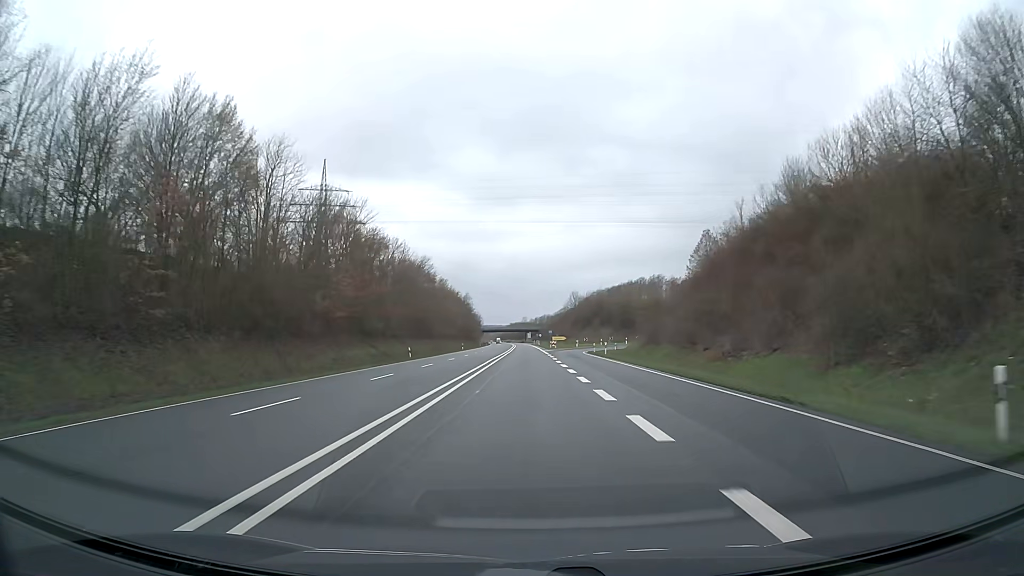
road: trunk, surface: asphalt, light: Day
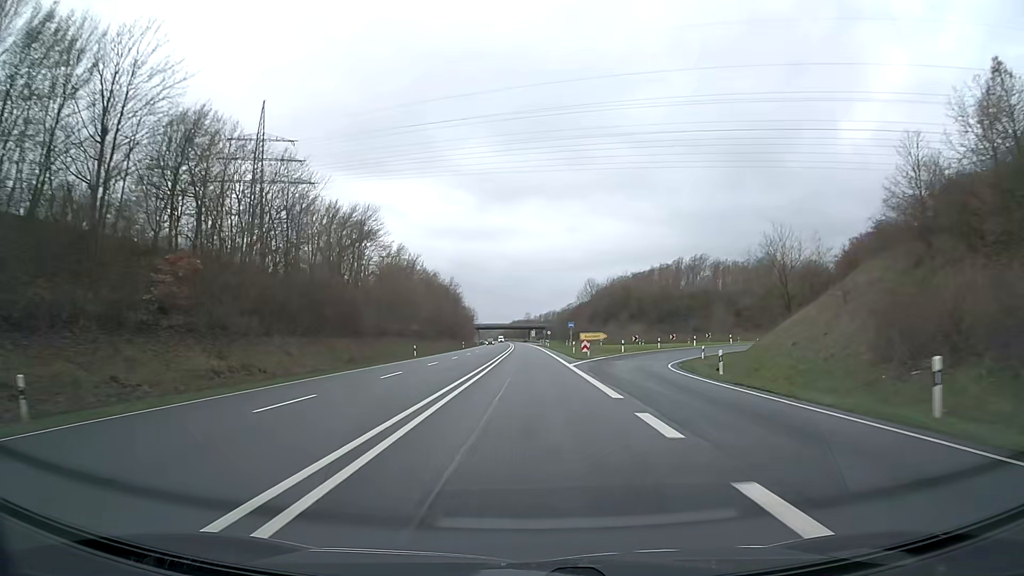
(-0.2, +47.5) m; 0°
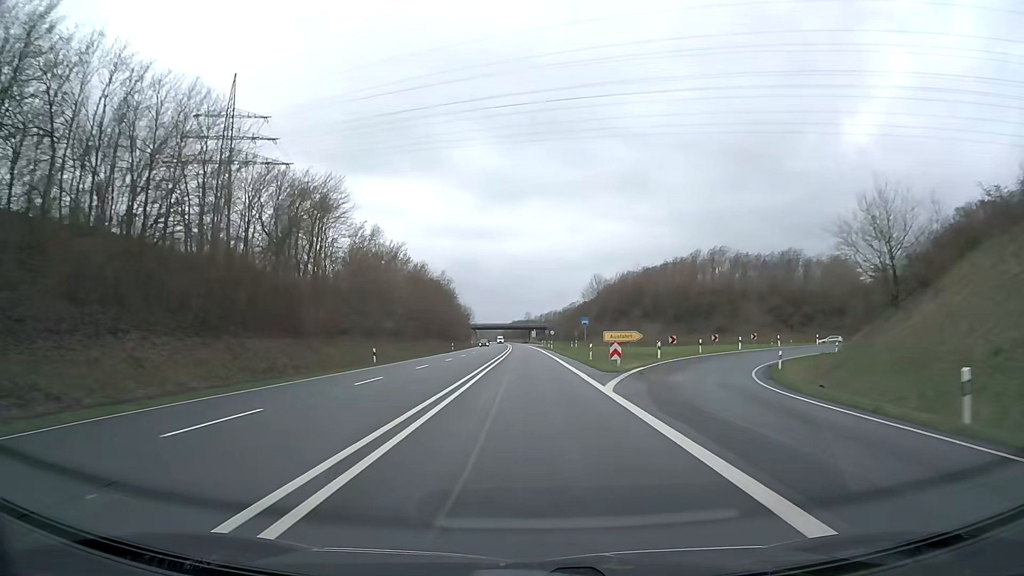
(0.0, +15.8) m; 0°
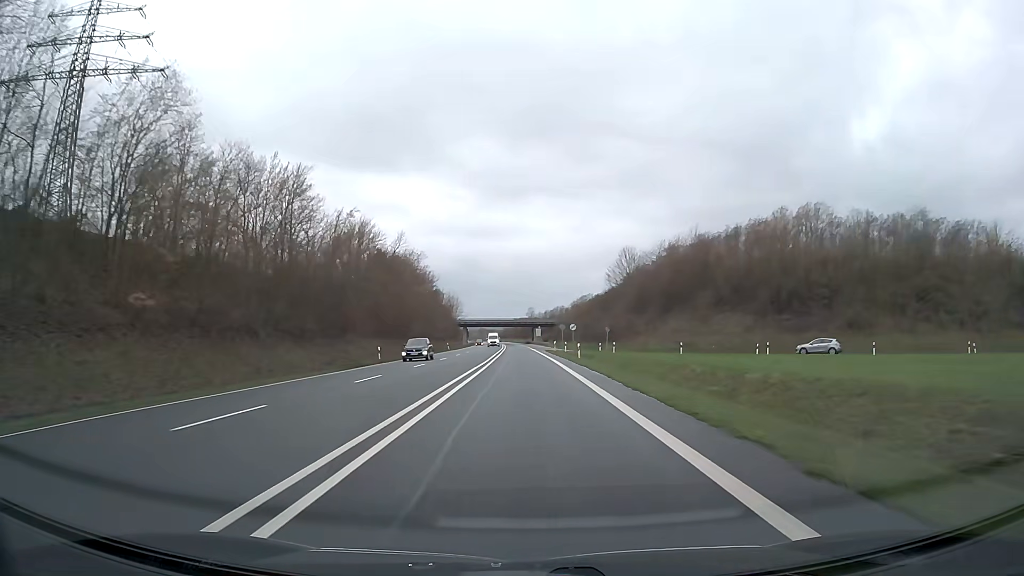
(-0.2, +47.5) m; 0°
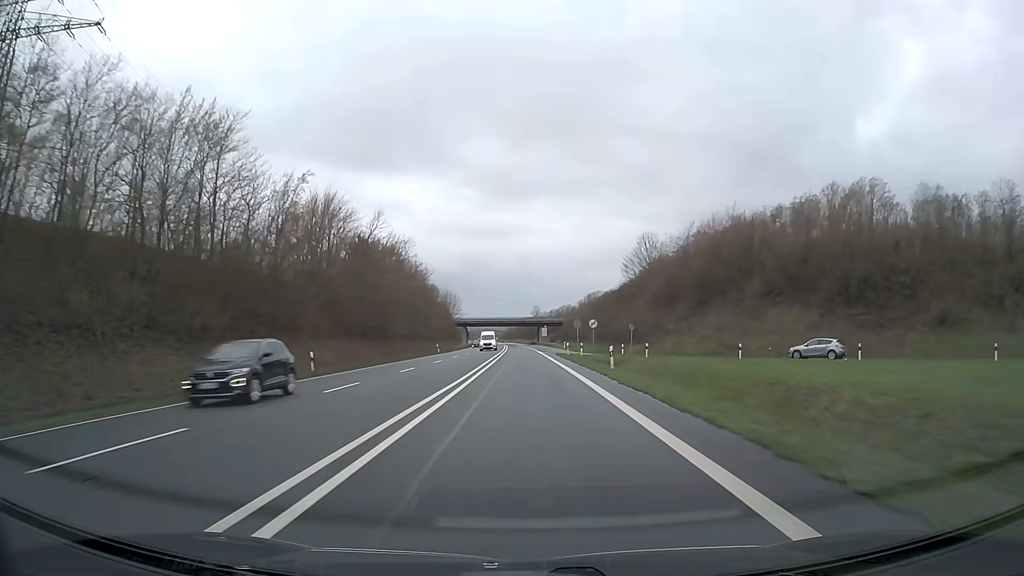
(-0.1, +15.8) m; 0°
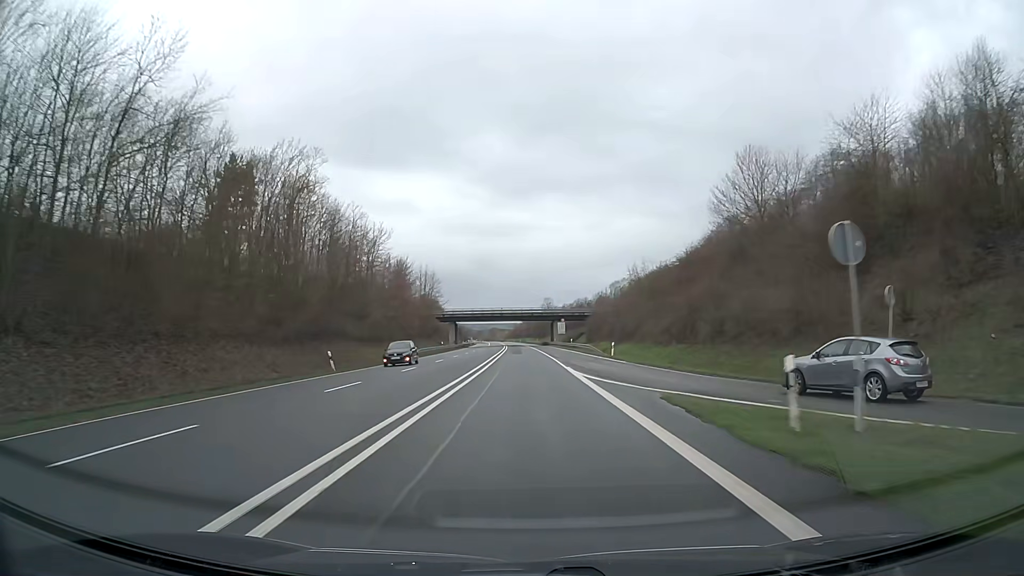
(-0.3, +47.5) m; -1°
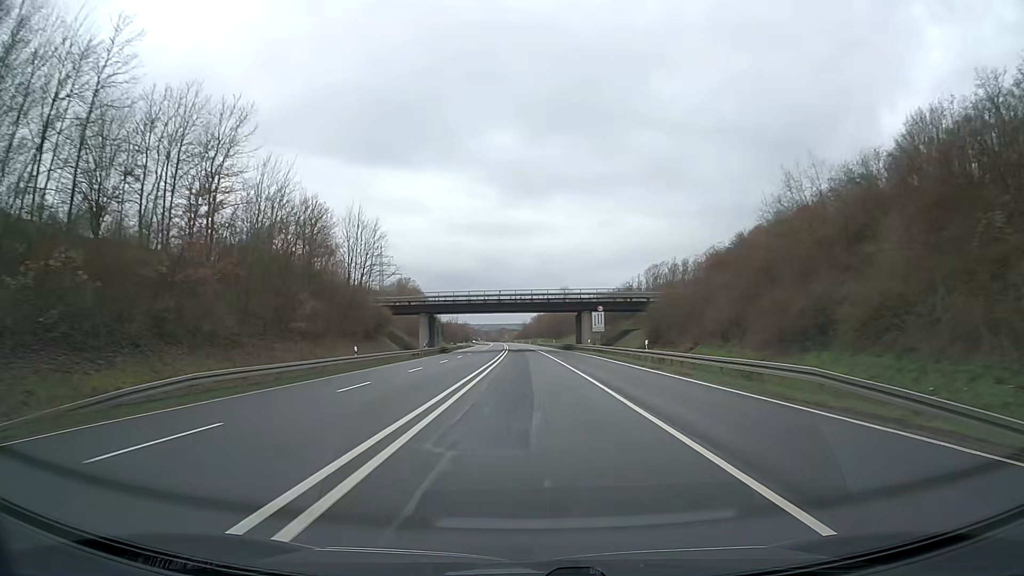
(-0.6, +47.5) m; -1°
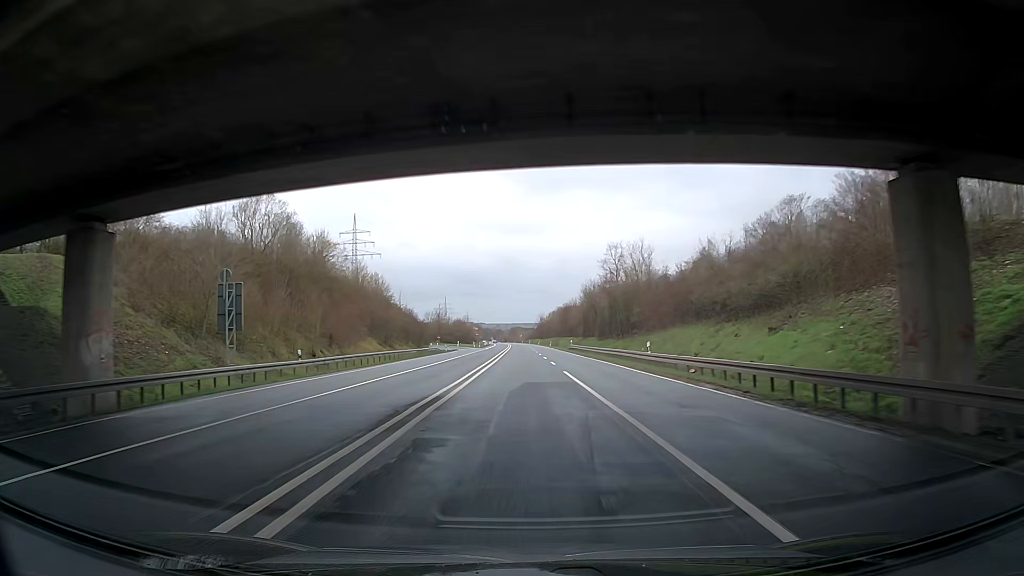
(-0.6, +79.1) m; -1°
(0, +10) (0, +20) (0, +30) (0, +40) (0, +50) (0, +60) (0, +70) (0, +80) (0, +90) (0, +100) m
